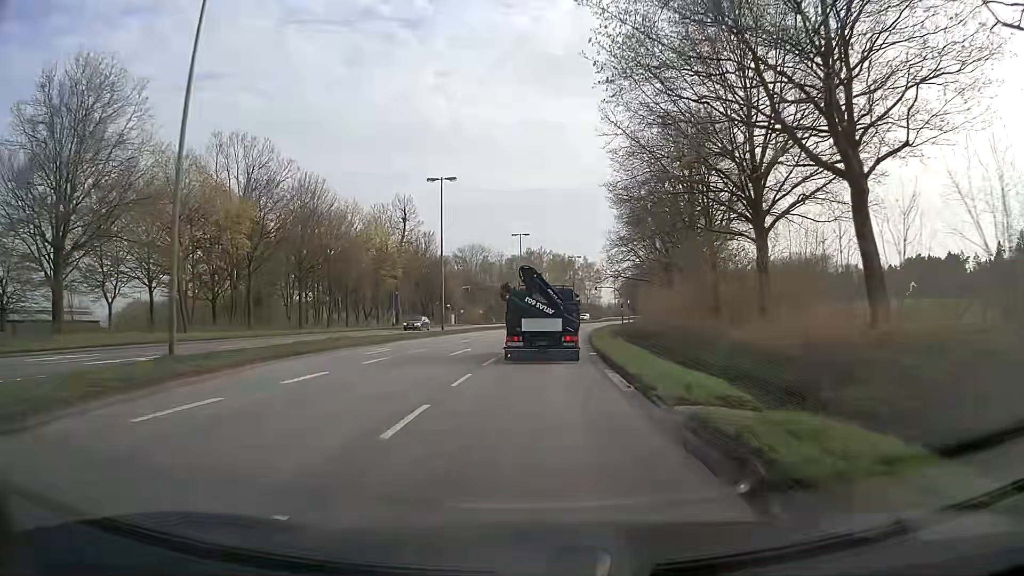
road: primary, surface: asphalt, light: Day
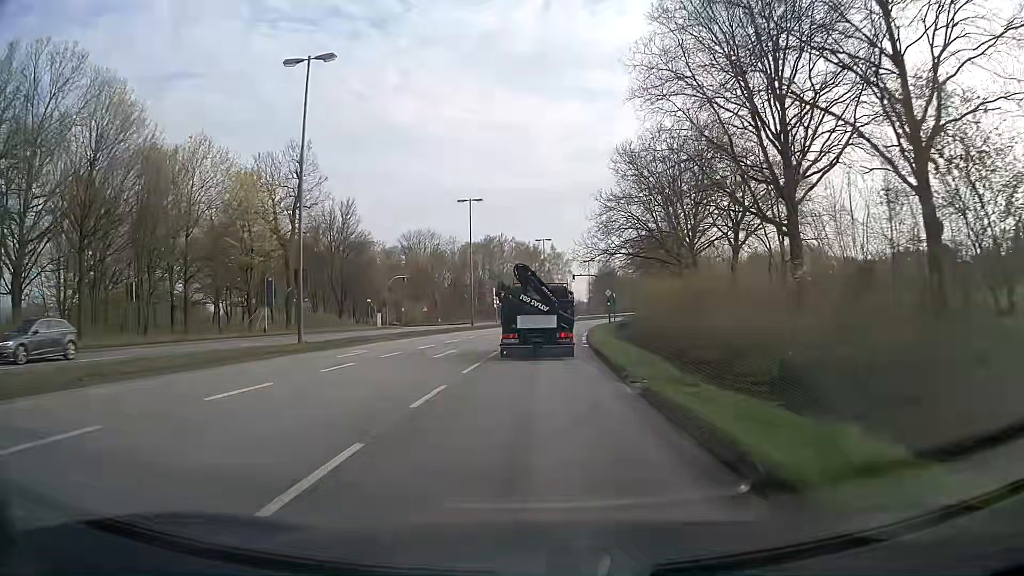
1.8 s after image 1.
(+0.8, +27.5) m; +3°
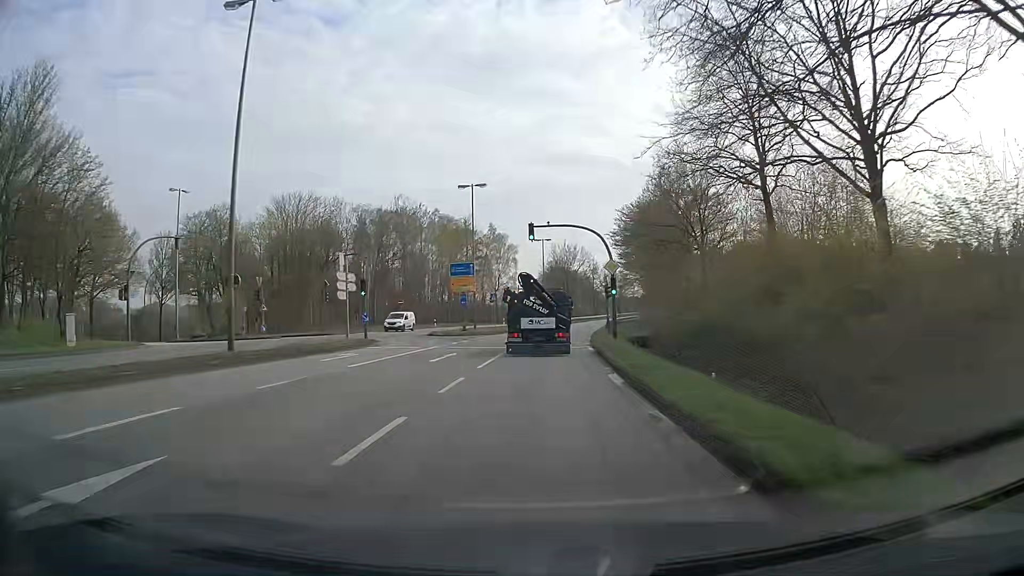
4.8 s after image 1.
(+1.8, +46.1) m; +5°
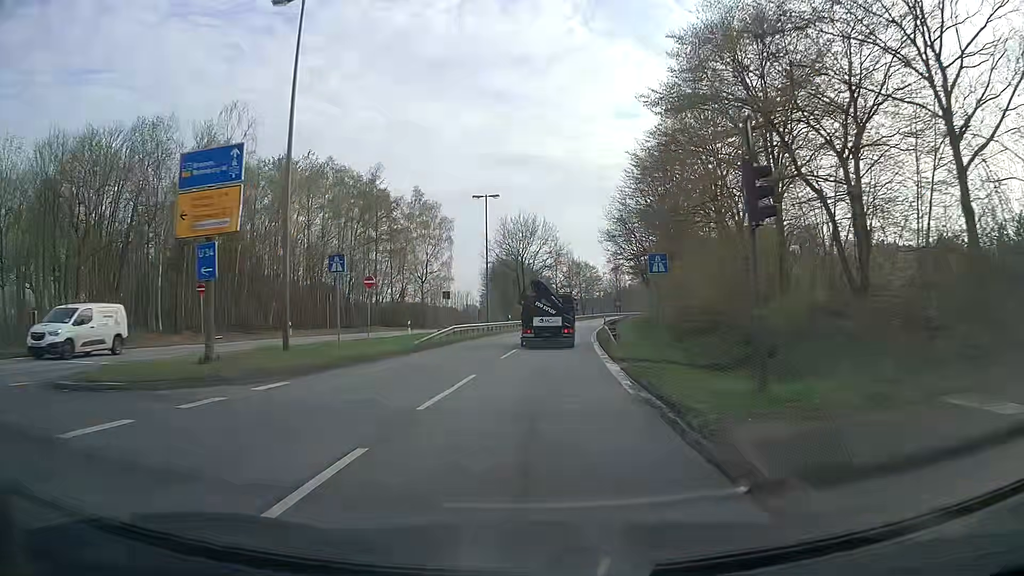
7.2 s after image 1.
(+1.3, +37.6) m; +4°
